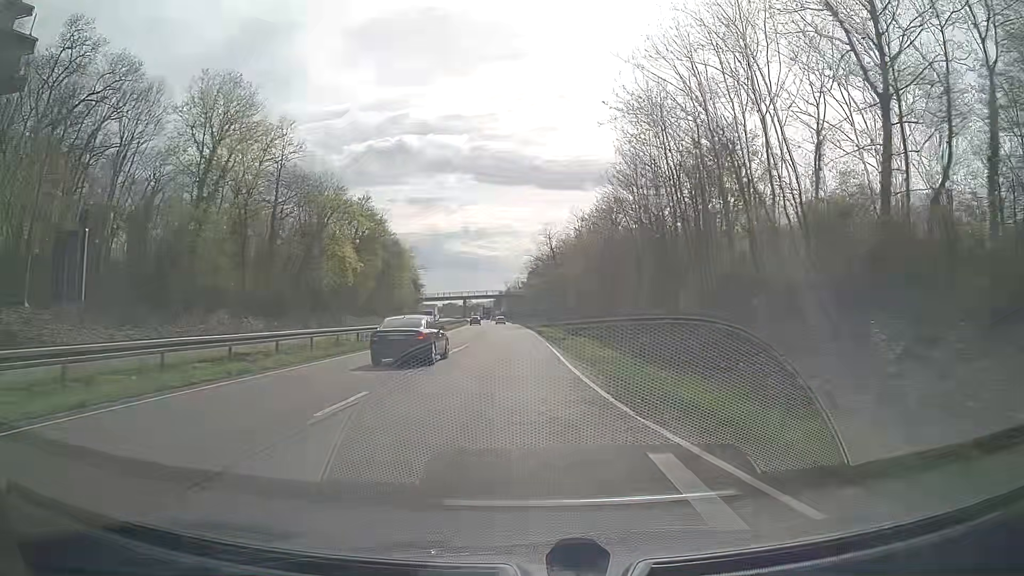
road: trunk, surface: asphalt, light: Day
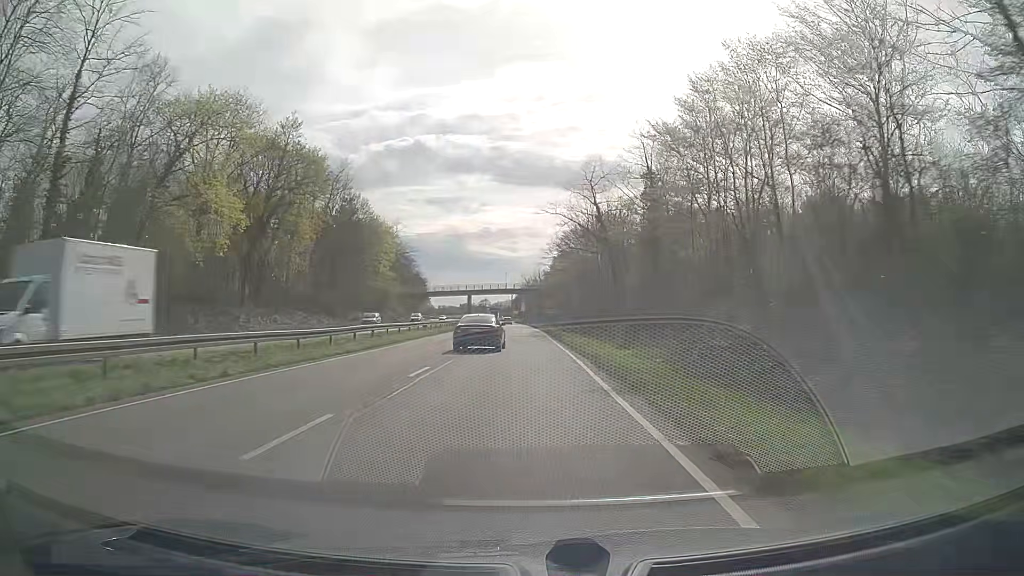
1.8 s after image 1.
(-0.6, +39.2) m; -2°
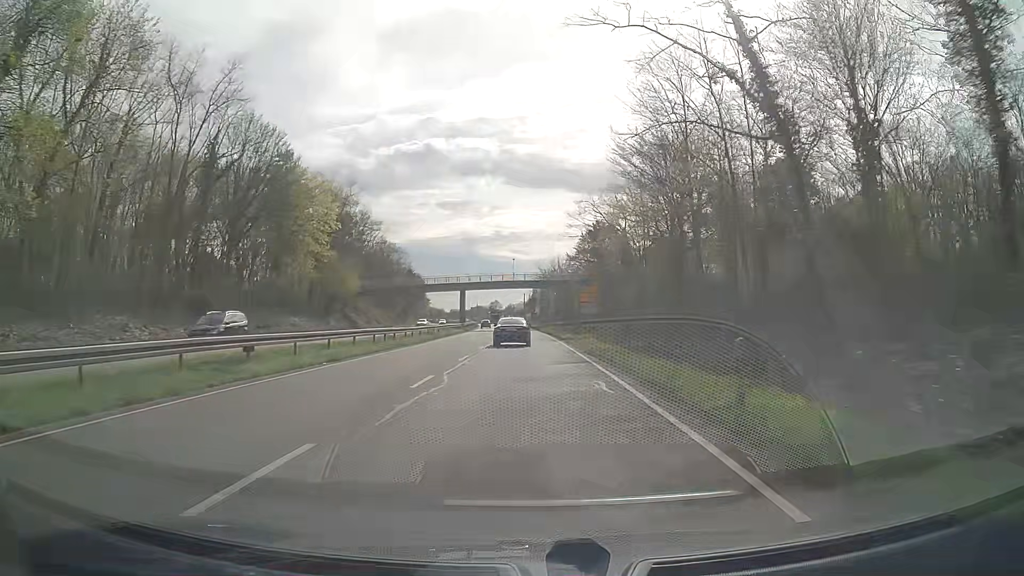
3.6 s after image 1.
(-0.5, +37.7) m; -1°
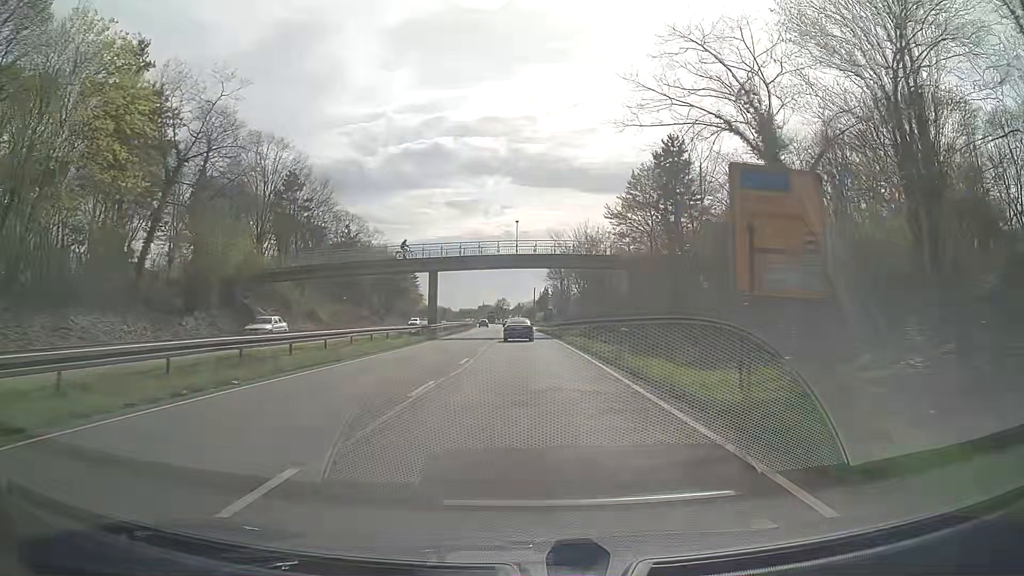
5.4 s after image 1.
(-0.4, +37.2) m; -1°
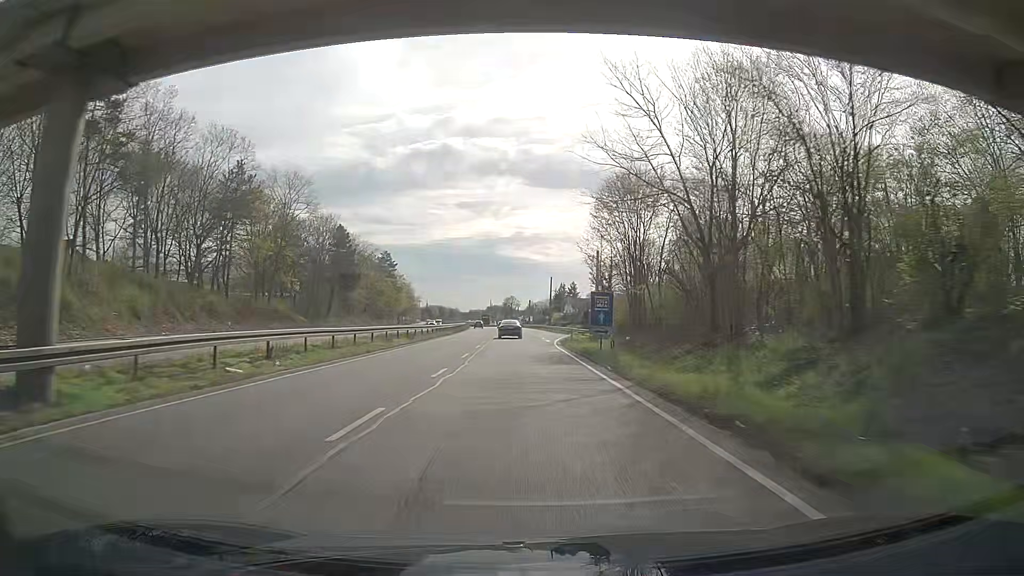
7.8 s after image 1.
(-0.3, +49.5) m; -1°
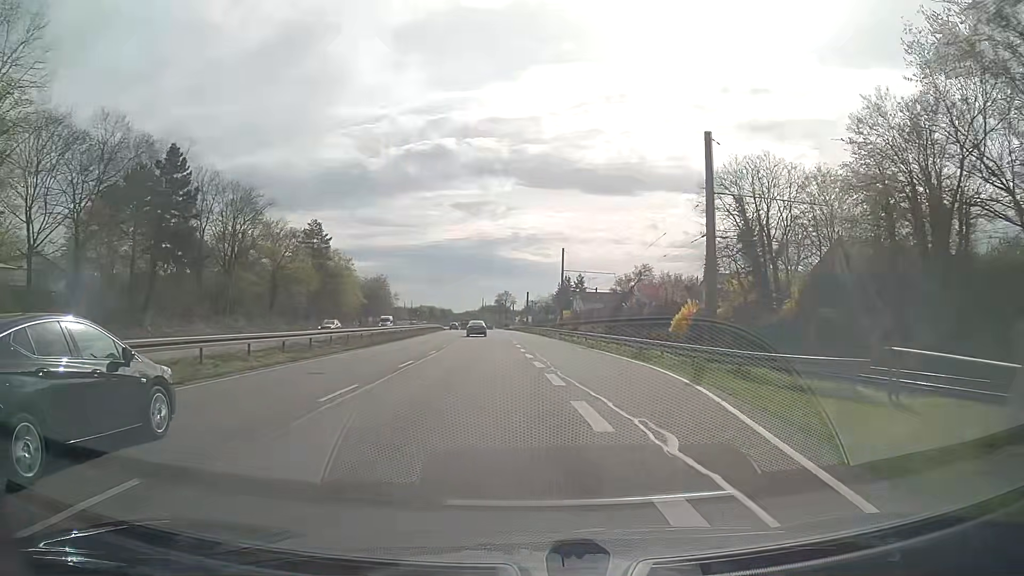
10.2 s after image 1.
(+0.2, +50.1) m; 0°
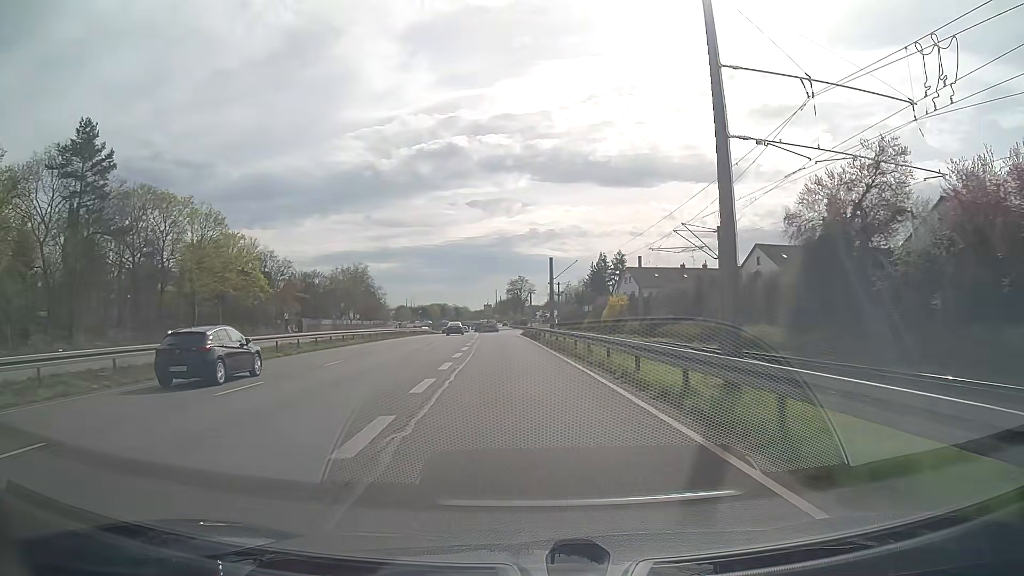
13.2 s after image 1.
(-0.2, +61.1) m; -2°
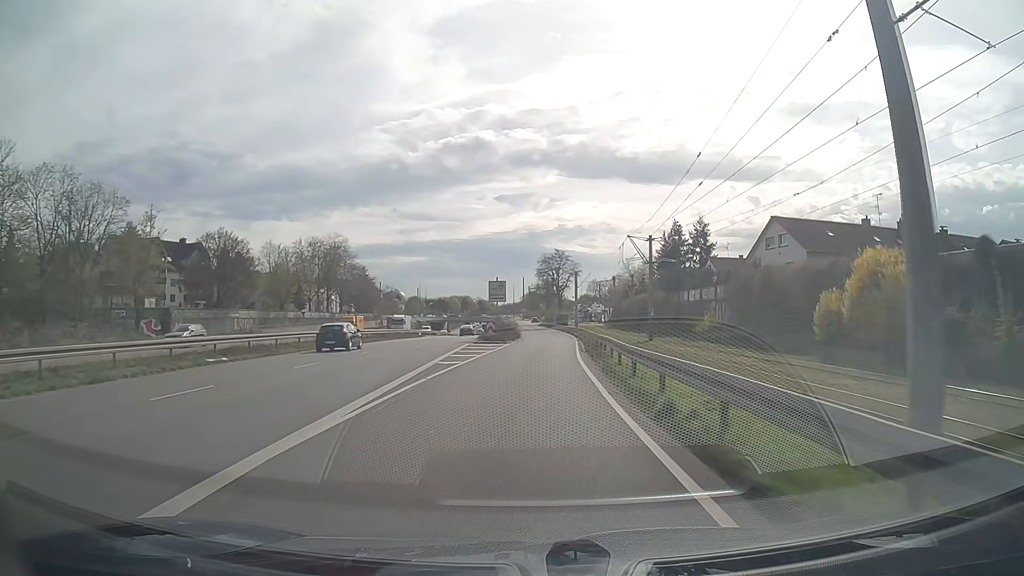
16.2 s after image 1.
(-2.2, +55.5) m; -2°
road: trunk_link
(0, +10) (0, +20) (+1, +30) (+1, +40) (+2, +50) (+2, +60) (+2, +70) (+2, +80) (+1, +90) (+1, +100) m
